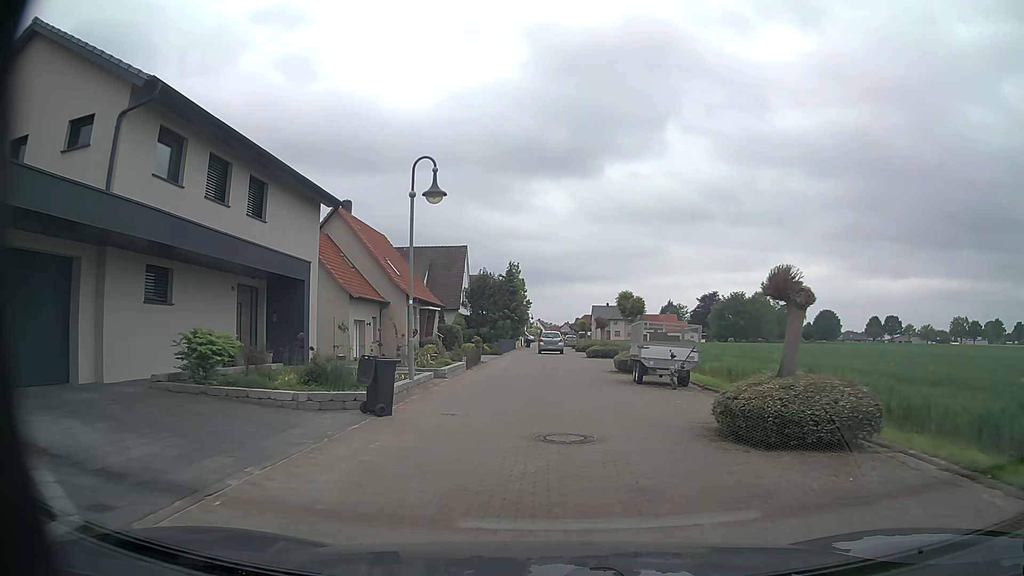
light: Day
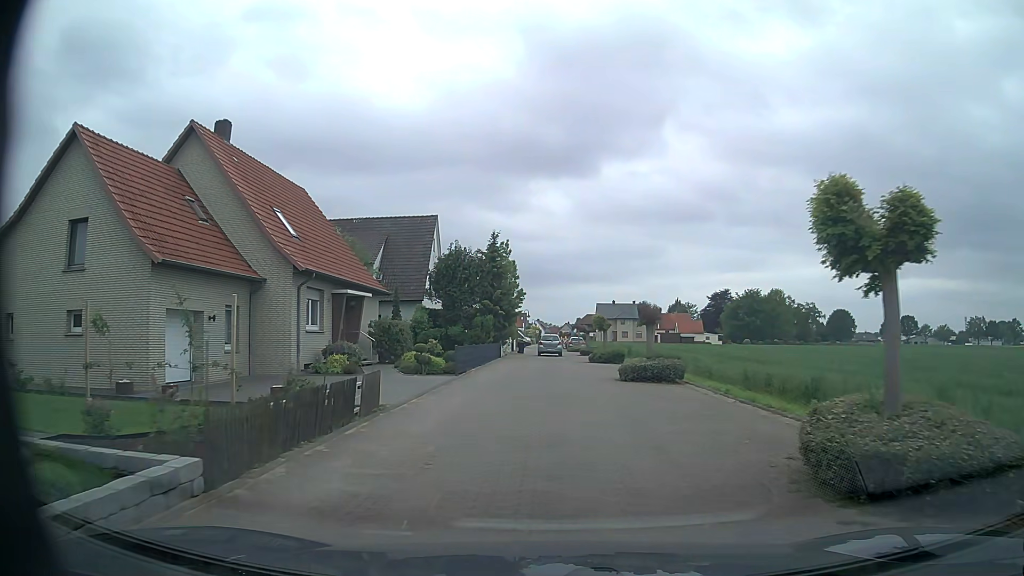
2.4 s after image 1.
(-0.1, +18.2) m; -1°
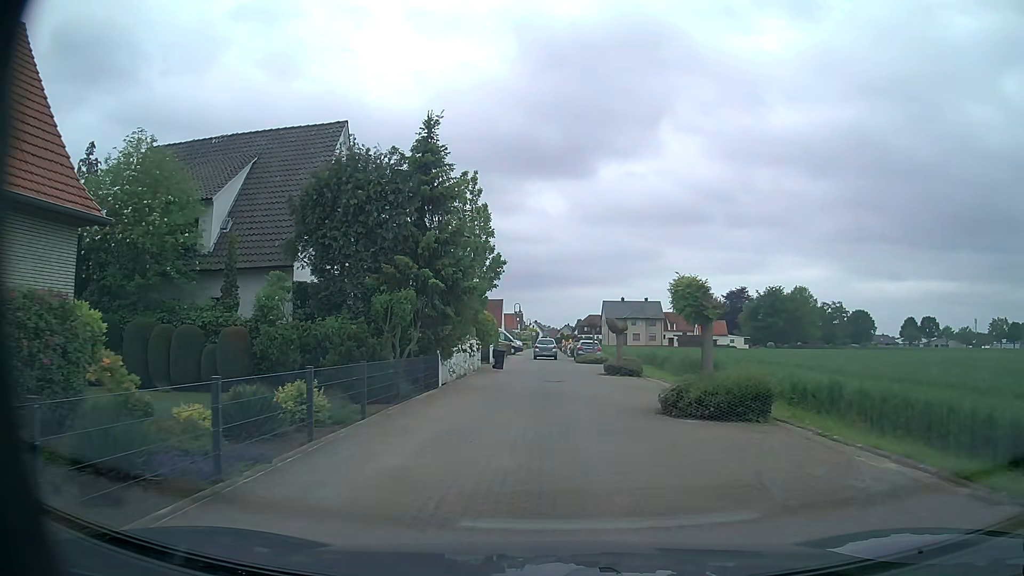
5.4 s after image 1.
(+0.2, +23.2) m; 0°
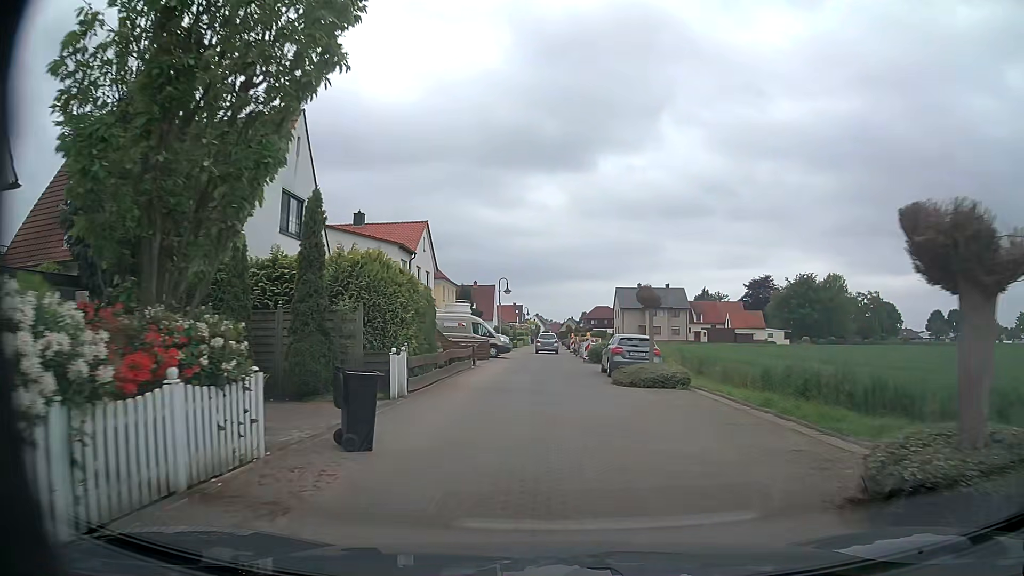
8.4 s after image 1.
(0.0, +23.3) m; 0°
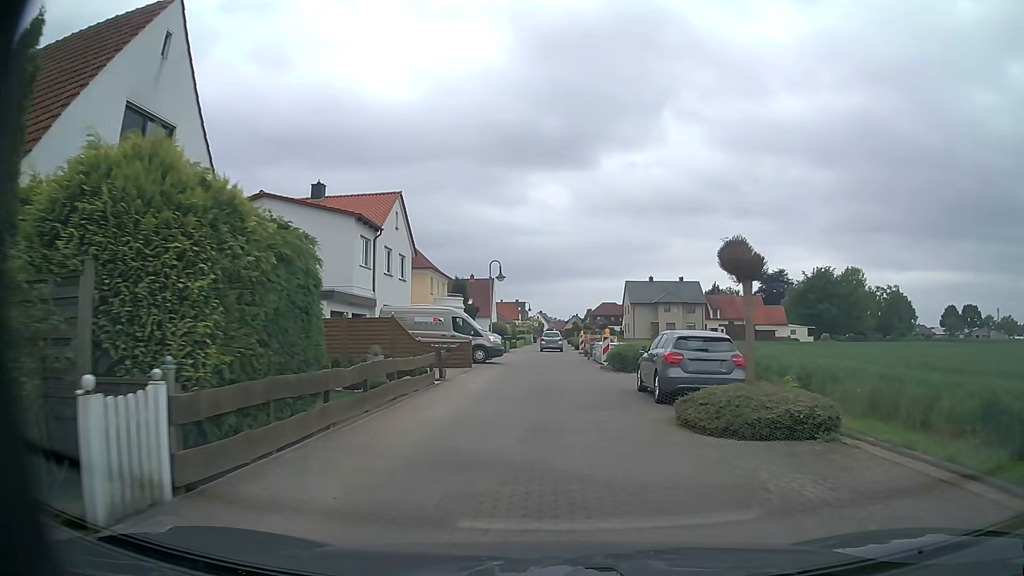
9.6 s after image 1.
(-0.1, +9.4) m; -1°
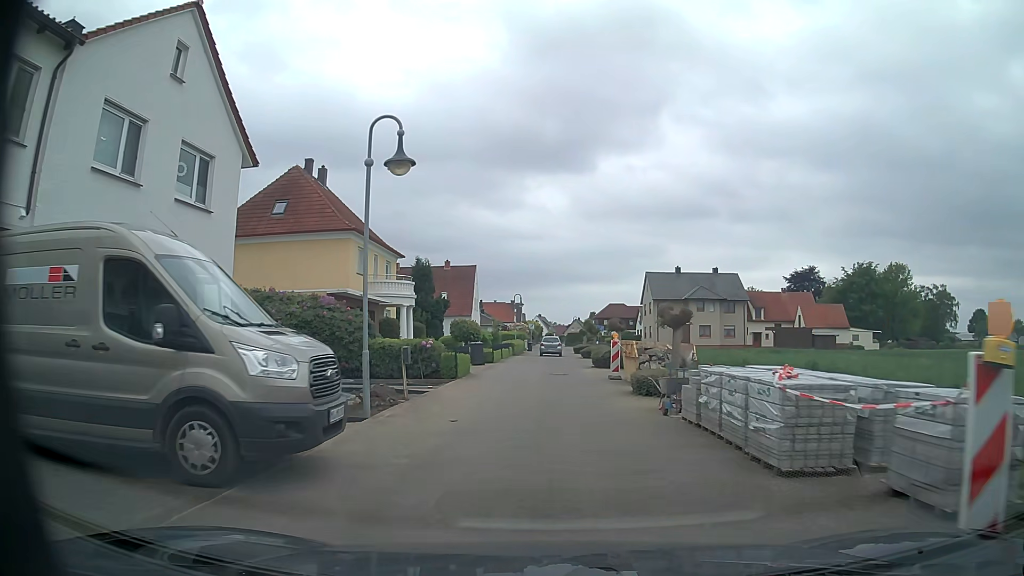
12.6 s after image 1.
(+0.1, +23.4) m; 0°
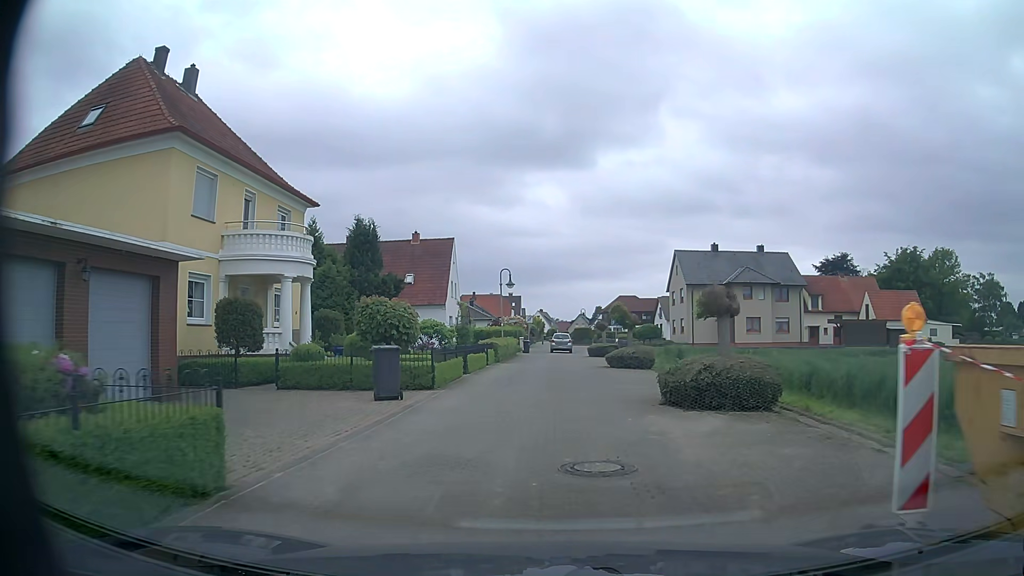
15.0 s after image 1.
(-0.1, +18.6) m; -1°
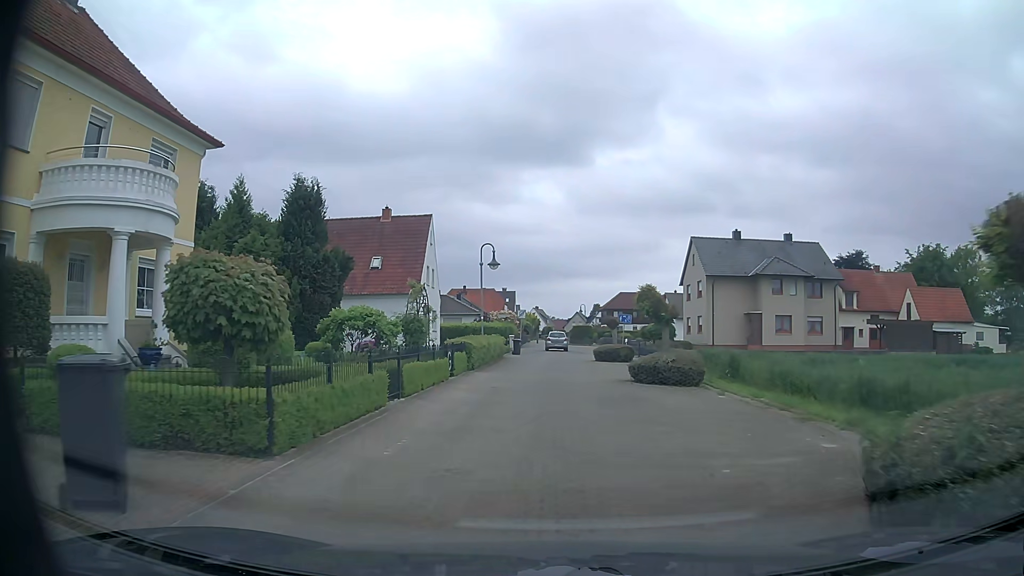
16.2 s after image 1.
(0.0, +9.3) m; -1°
(0, +10) (+1, +20) (+1, +30) (+1, +40) (+2, +50) (+2, +60) (+2, +70) (+2, +80) (+4, +90) (+6, +100) m
